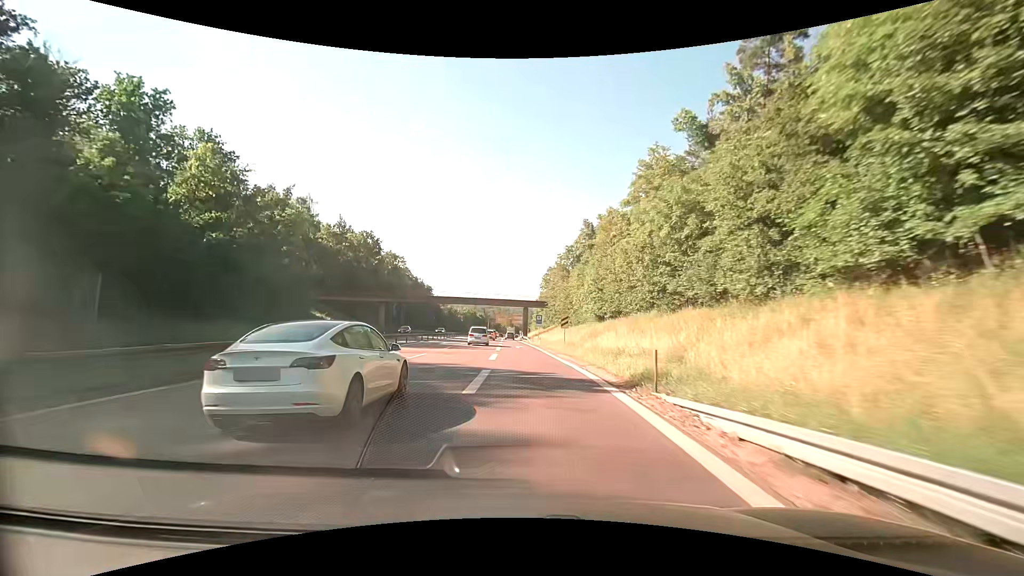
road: trunk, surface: asphalt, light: Day
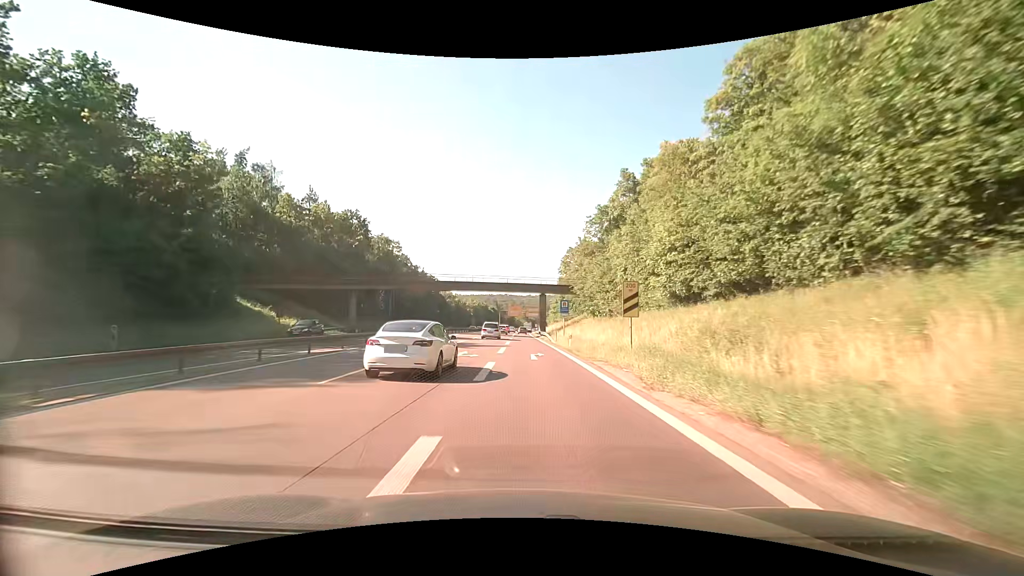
(-0.3, +22.2) m; -2°
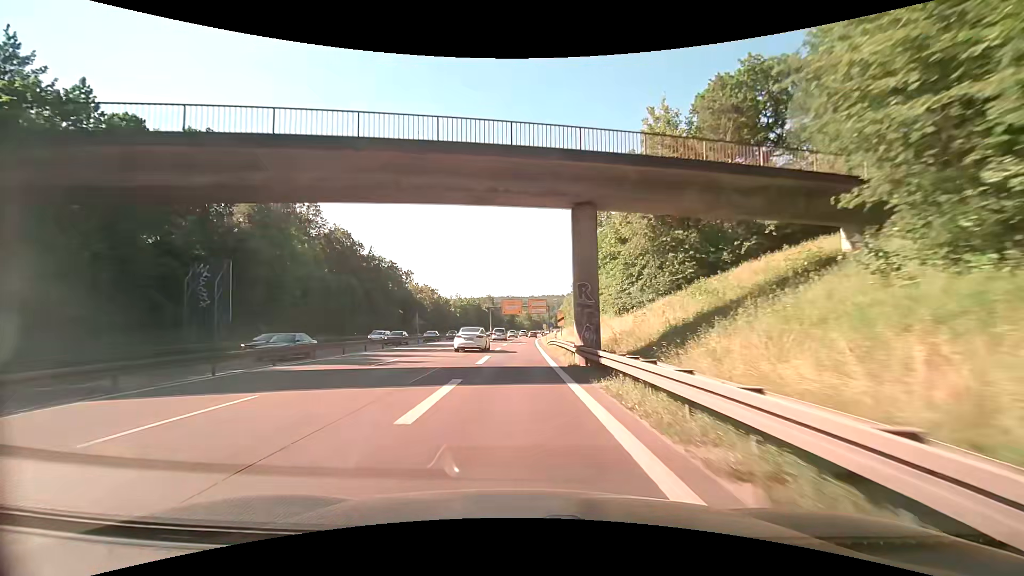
(+0.1, +53.3) m; 0°
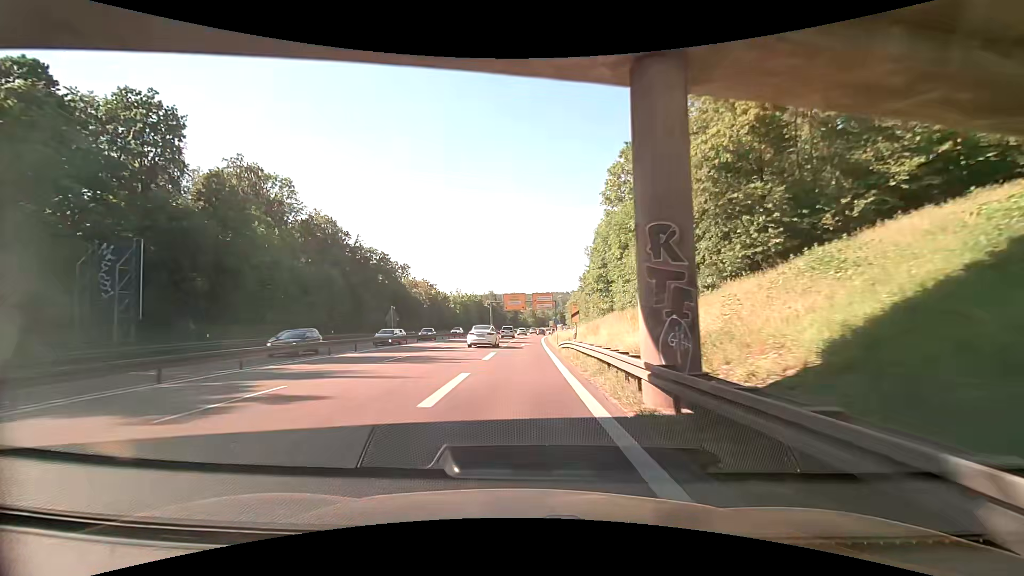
(-0.1, +10.7) m; -1°
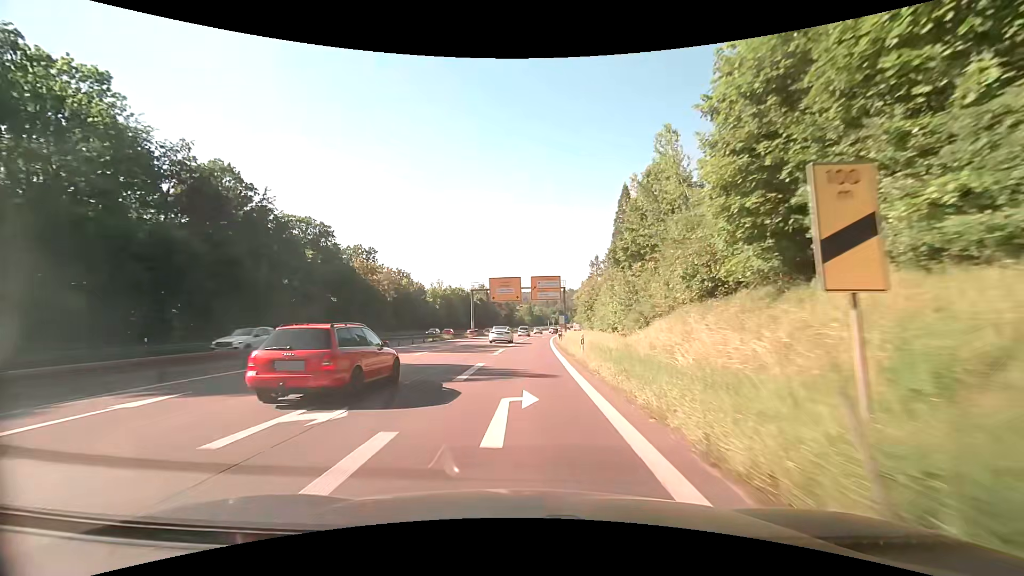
(-0.1, +32.1) m; 0°
